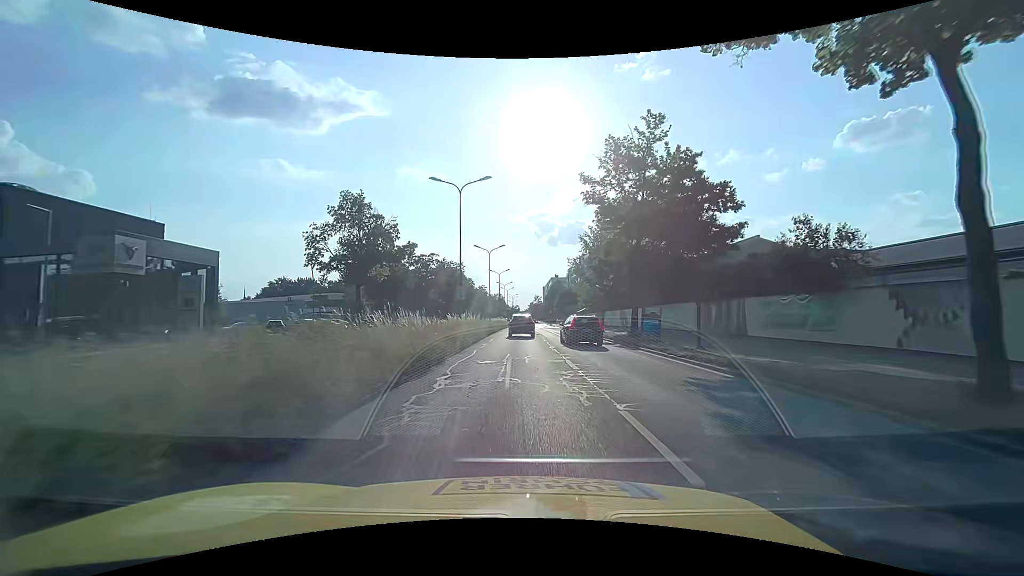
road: primary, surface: asphalt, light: Day
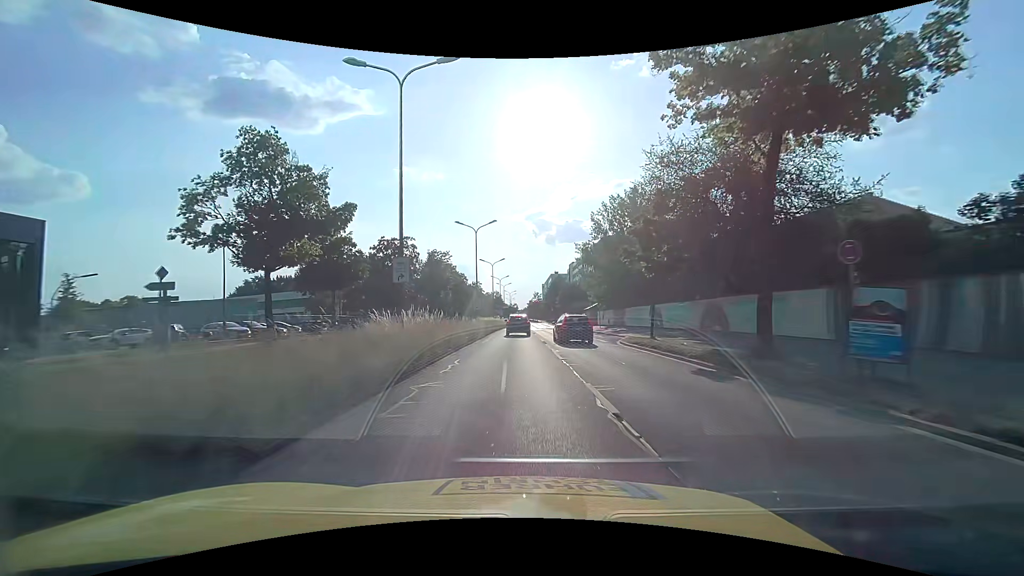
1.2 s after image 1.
(+0.1, +15.5) m; 0°
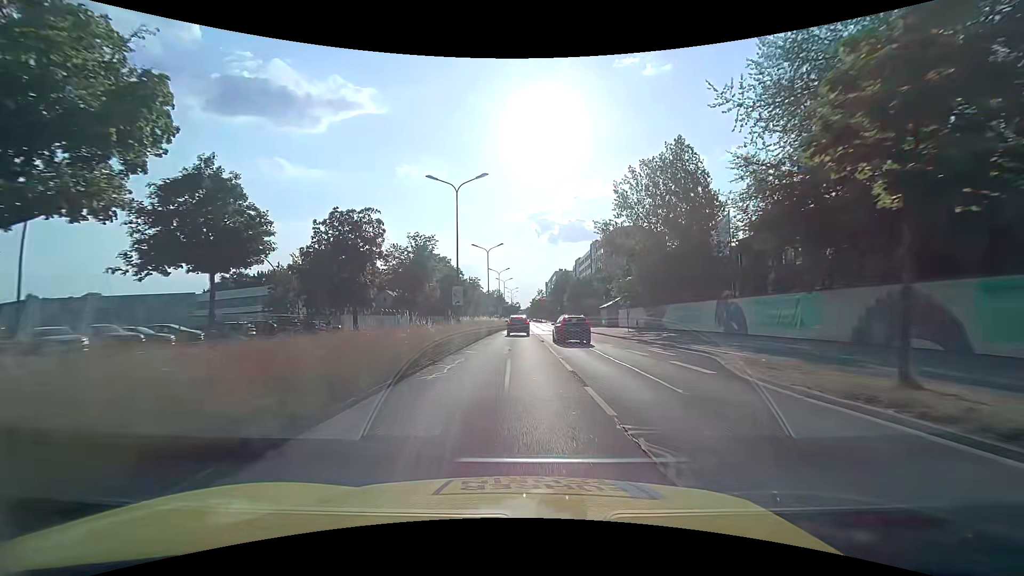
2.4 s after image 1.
(-0.1, +15.4) m; -1°
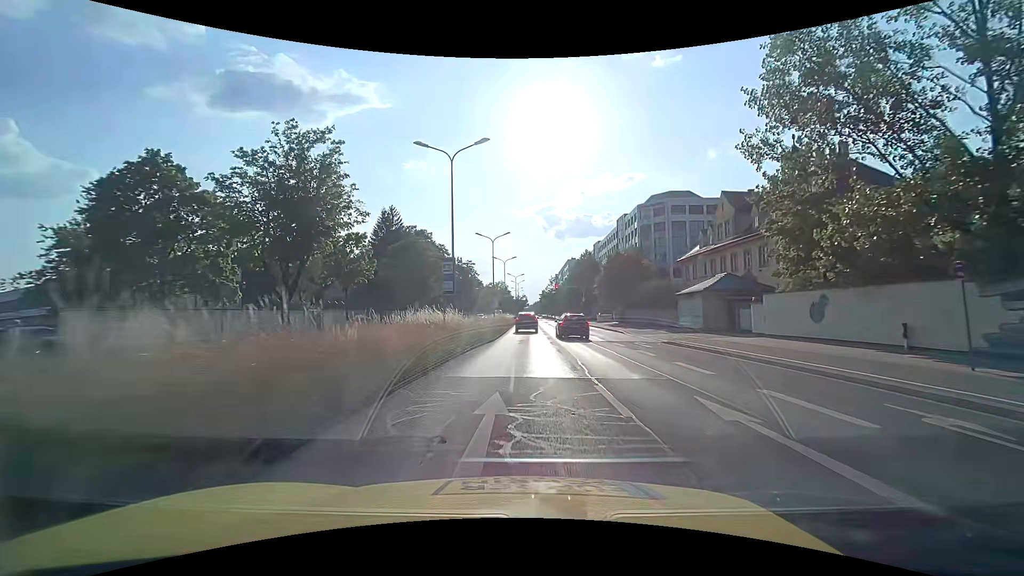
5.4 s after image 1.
(-0.1, +35.6) m; -1°
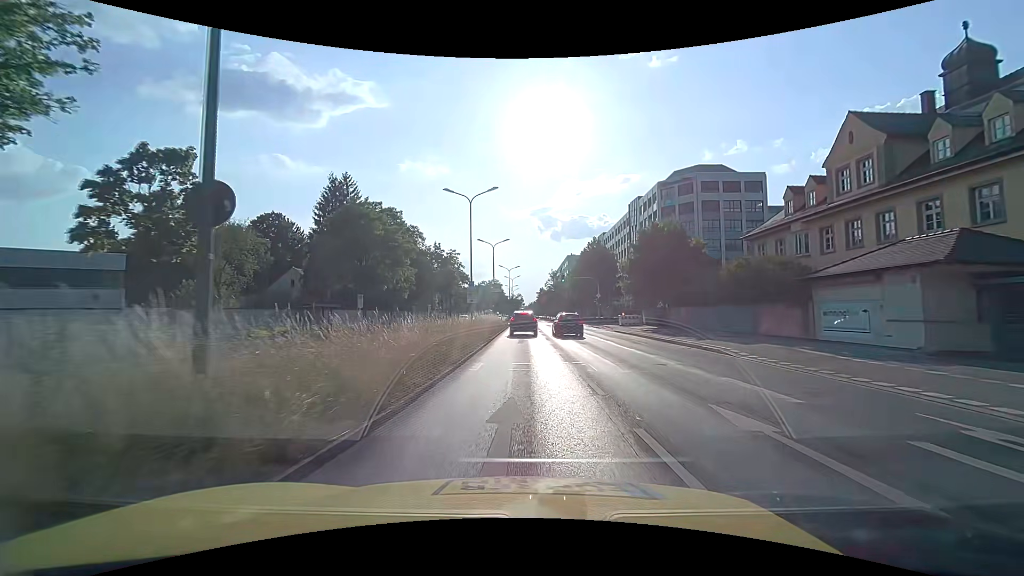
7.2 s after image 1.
(+0.2, +20.2) m; +1°
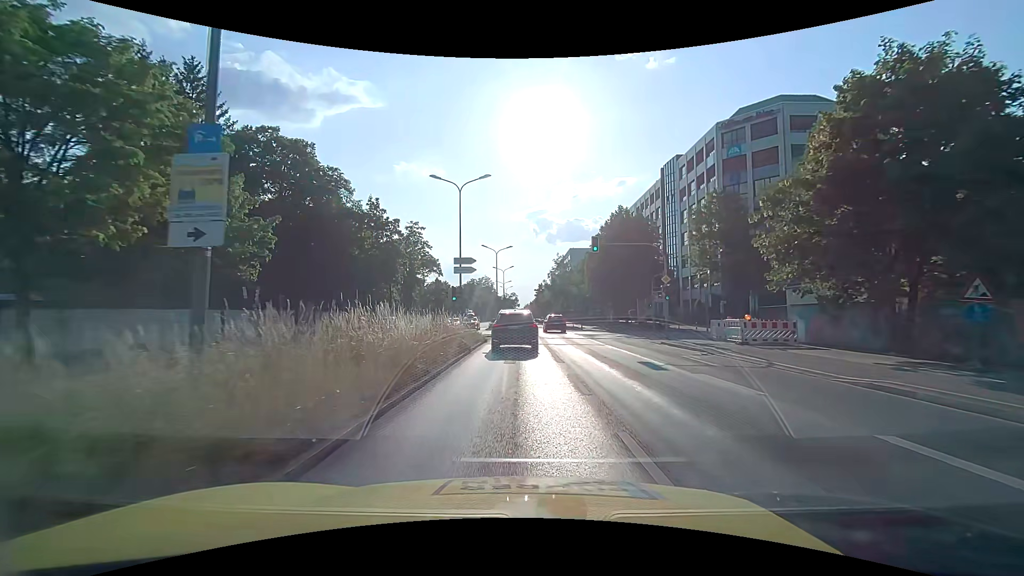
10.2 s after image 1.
(+0.1, +29.7) m; +1°
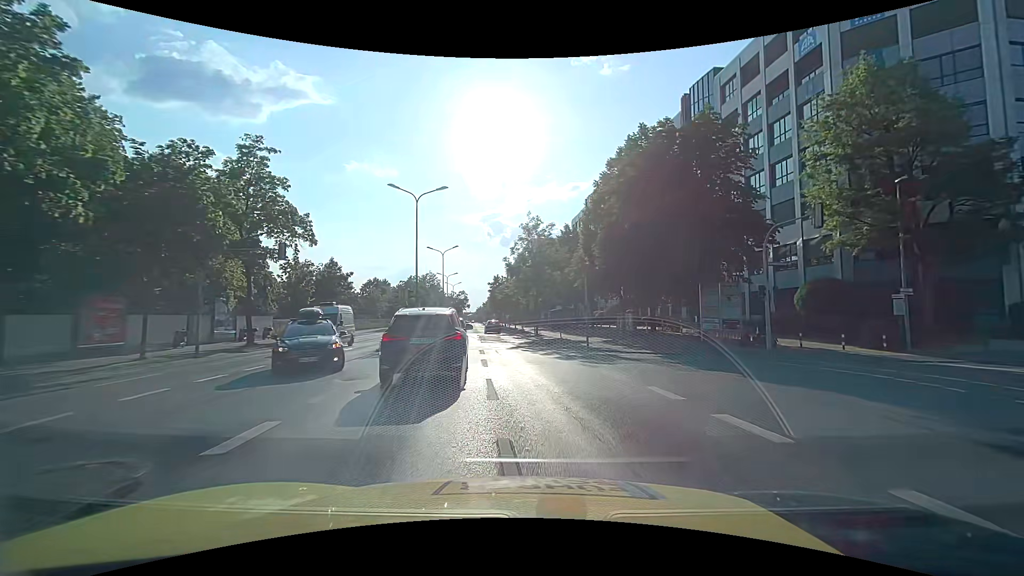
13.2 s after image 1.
(+0.3, +30.8) m; +5°
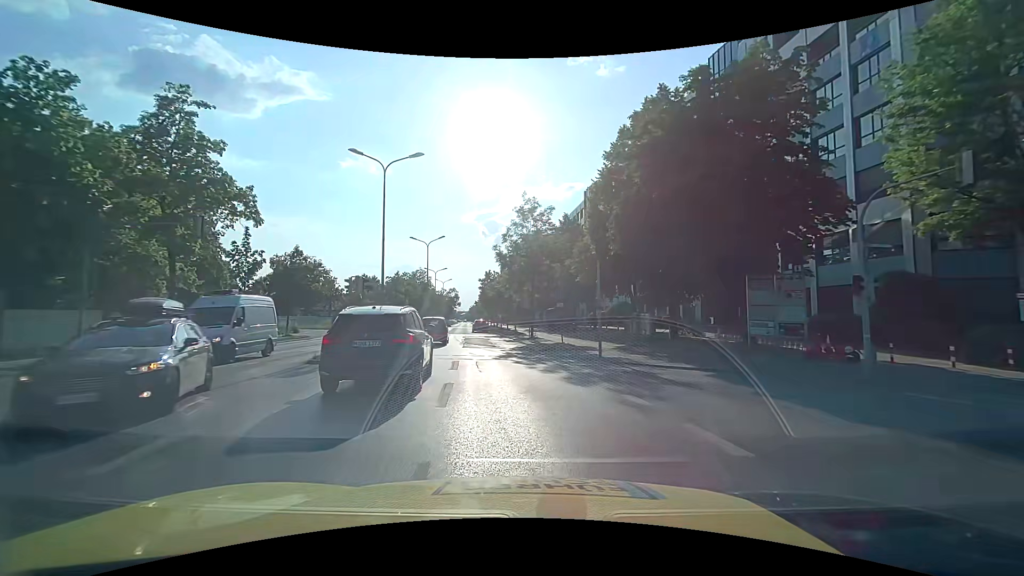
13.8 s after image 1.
(0.0, +6.8) m; 0°
(0, +10) (-1, +20) (-1, +30) (-2, +40) (-3, +50) (-4, +60) (-5, +70) (-7, +80) (-8, +90) (-9, +100) m
